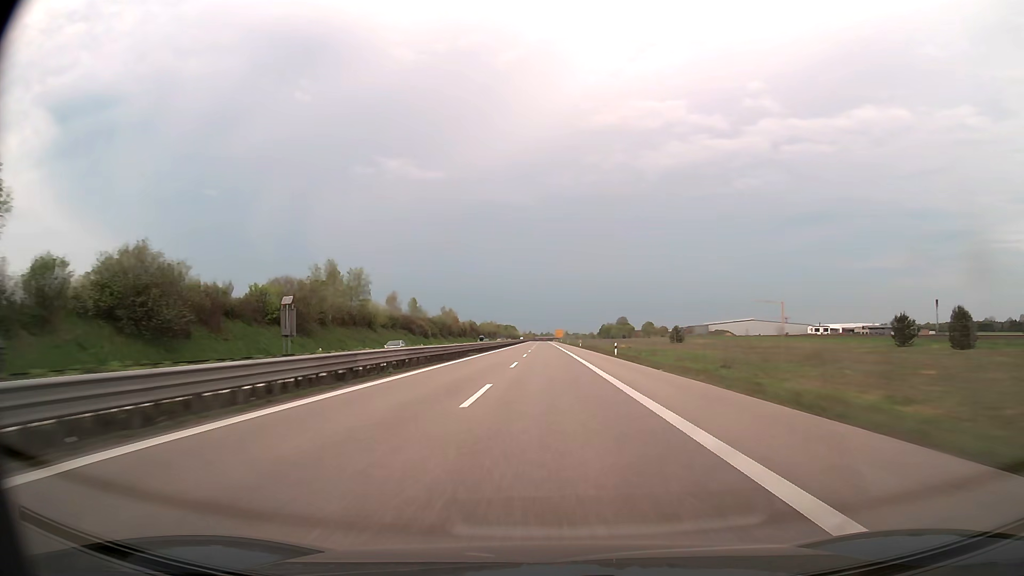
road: trunk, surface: asphalt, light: Day
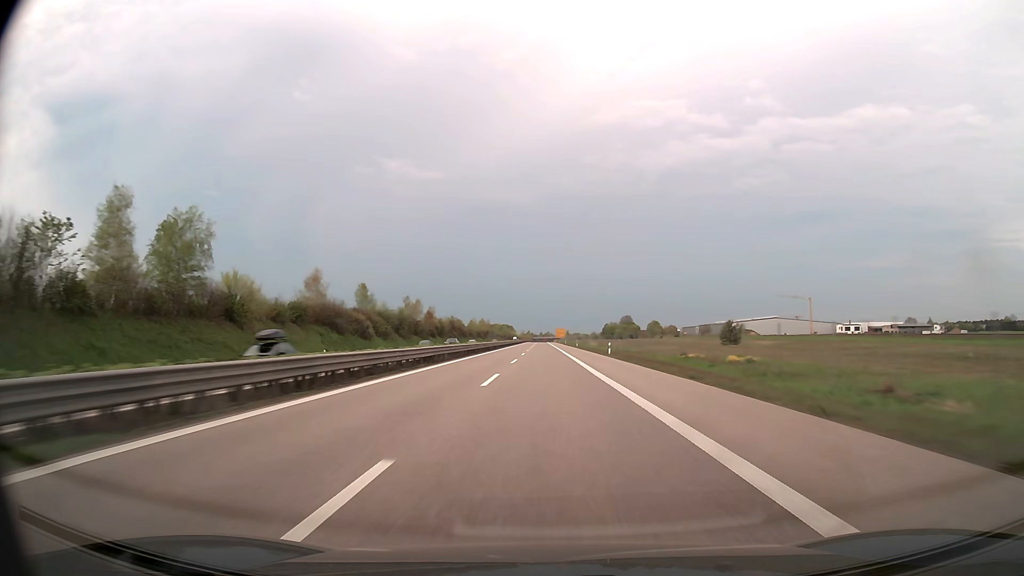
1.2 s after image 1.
(0.0, +47.6) m; 0°
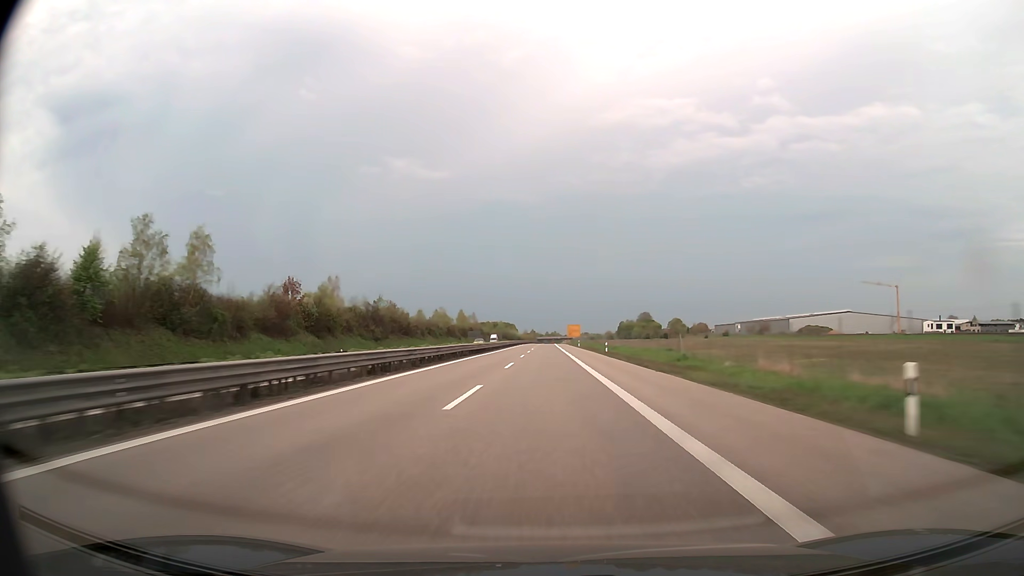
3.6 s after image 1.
(-0.4, +95.3) m; -1°
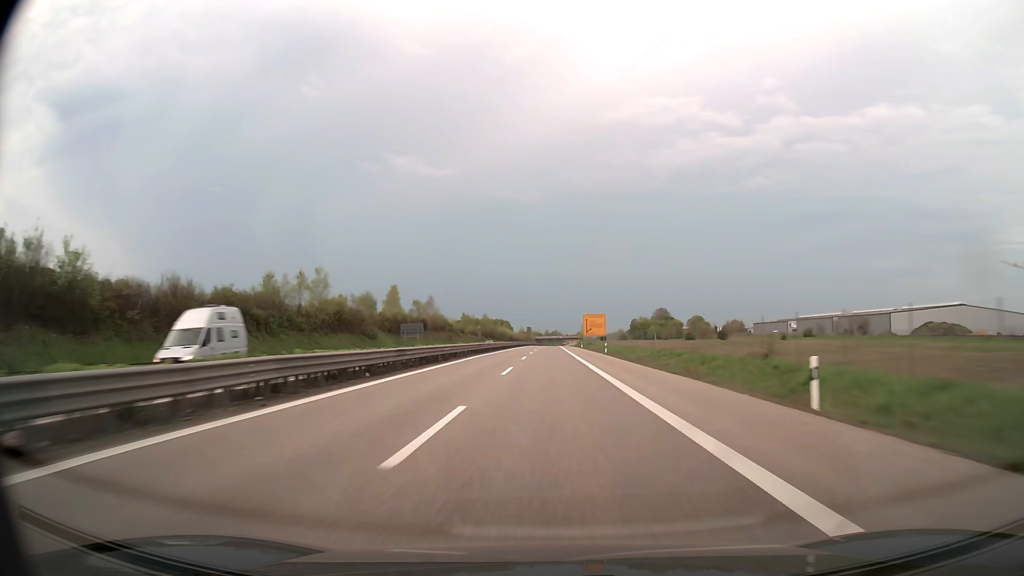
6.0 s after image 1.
(-0.3, +95.3) m; 0°
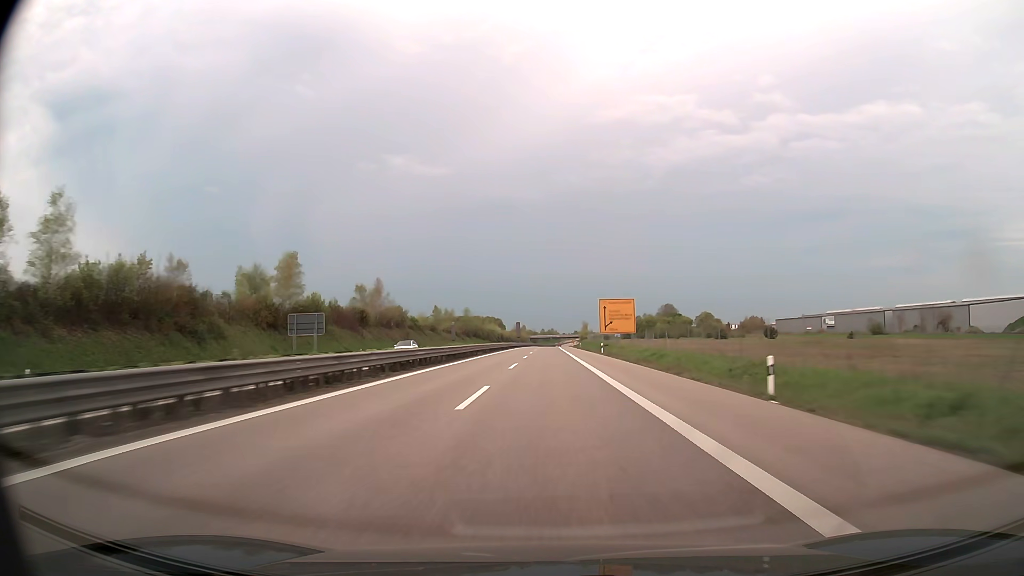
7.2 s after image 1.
(+0.1, +47.7) m; 0°
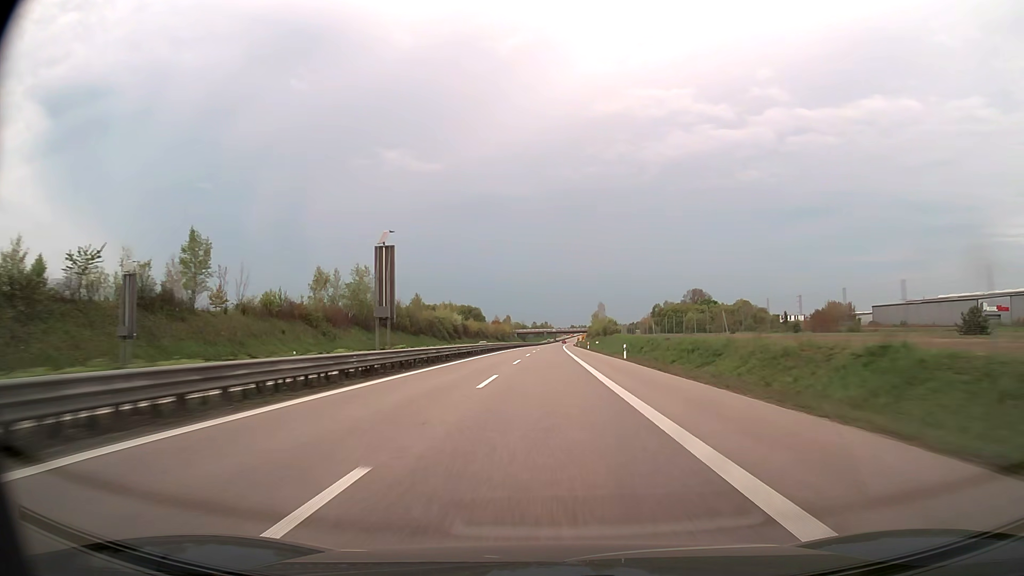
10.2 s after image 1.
(+0.6, +119.3) m; +1°
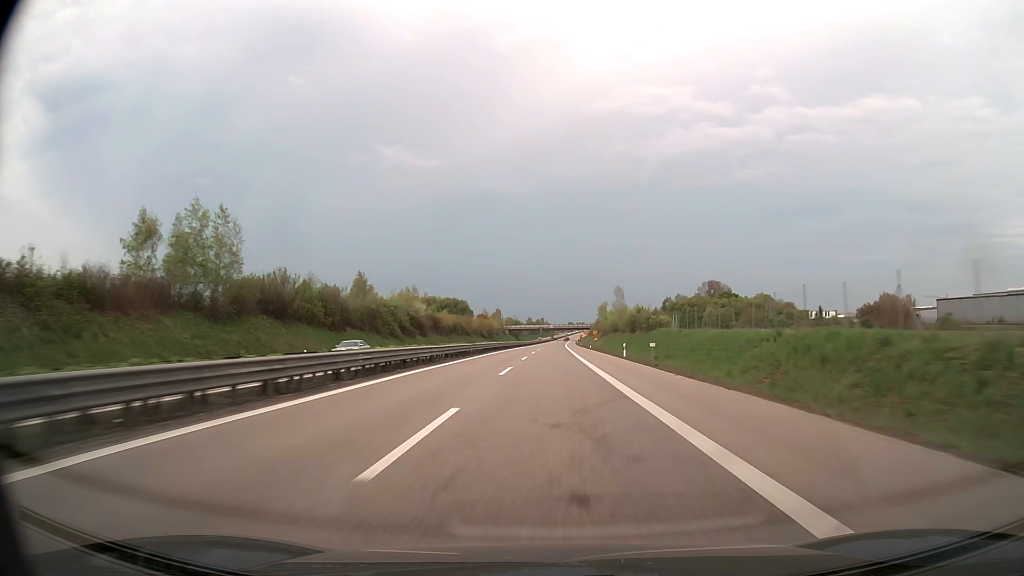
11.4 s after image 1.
(+0.1, +47.8) m; 0°
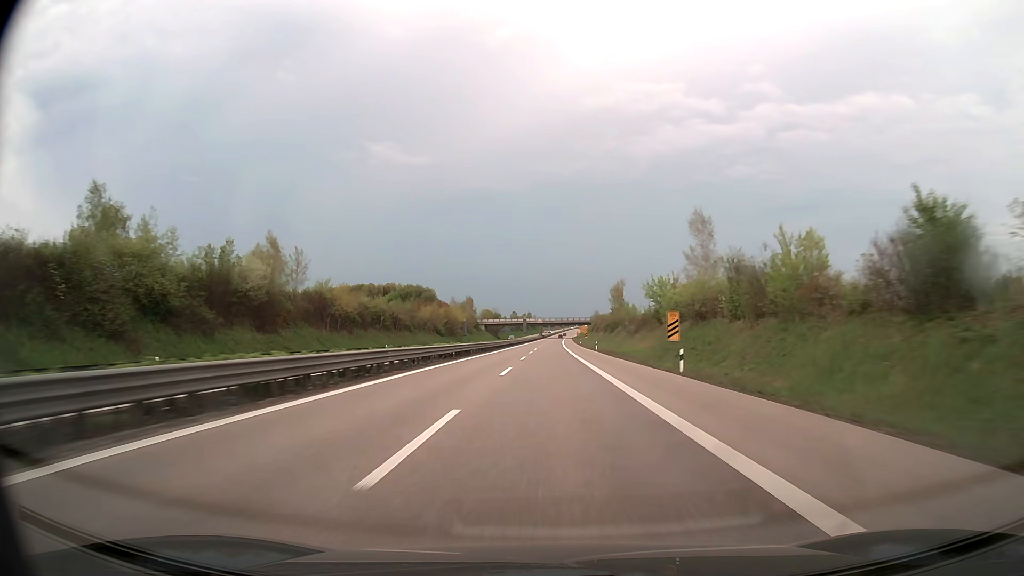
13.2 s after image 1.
(+0.6, +71.6) m; +1°
(0, +10) (0, +20) (0, +30) (0, +40) (0, +50) (0, +60) (+1, +70) (+1, +80) (+1, +90) (+1, +100) m
